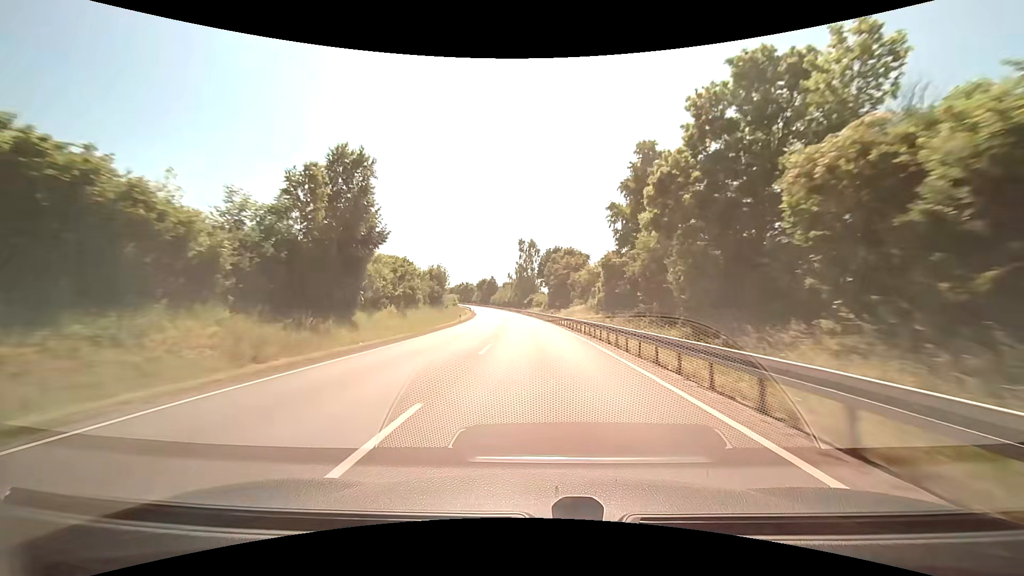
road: primary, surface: asphalt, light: Day
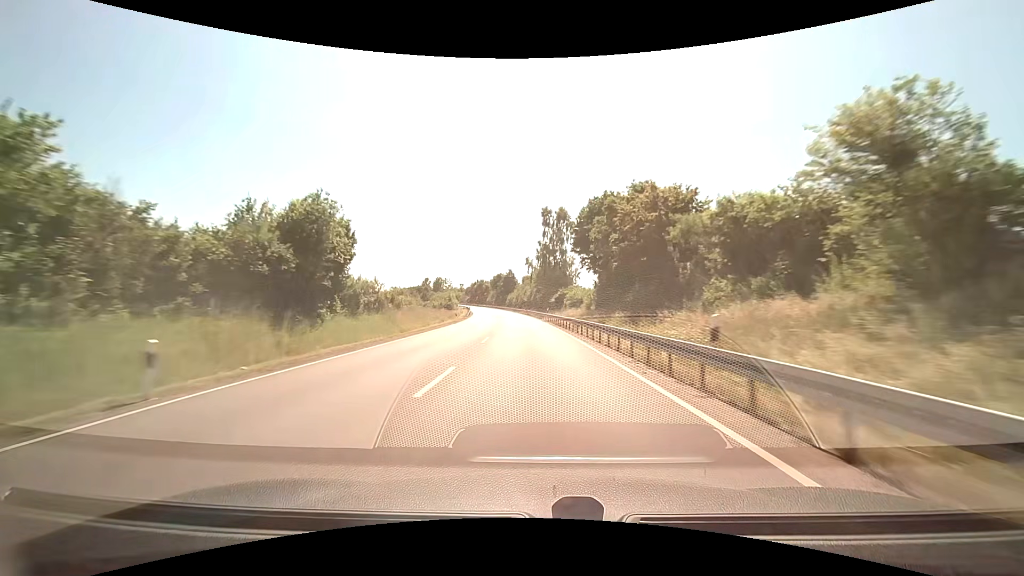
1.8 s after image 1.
(-1.0, +44.2) m; -2°
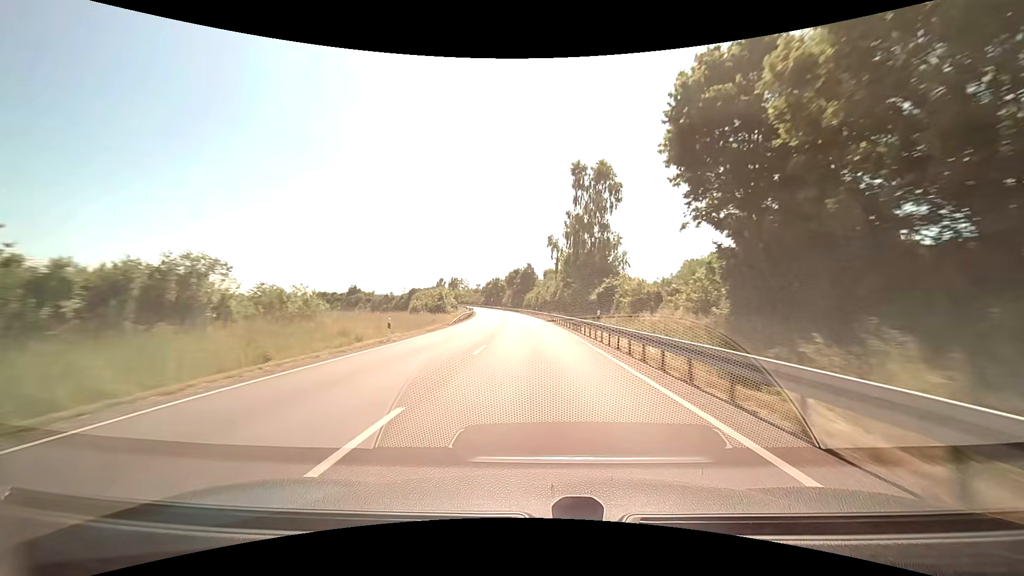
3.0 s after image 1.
(-0.7, +29.2) m; -2°
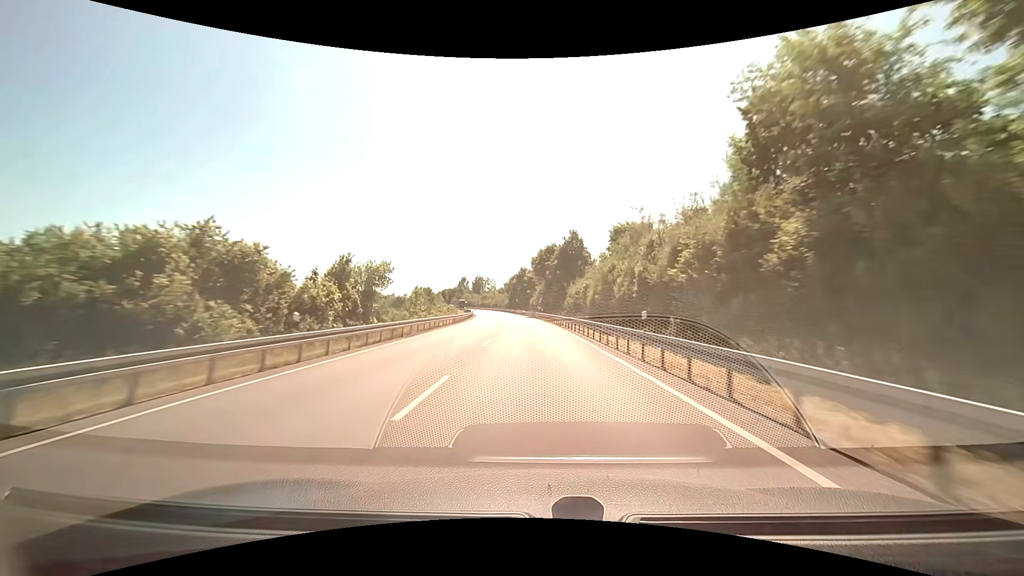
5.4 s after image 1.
(-2.5, +57.5) m; -5°
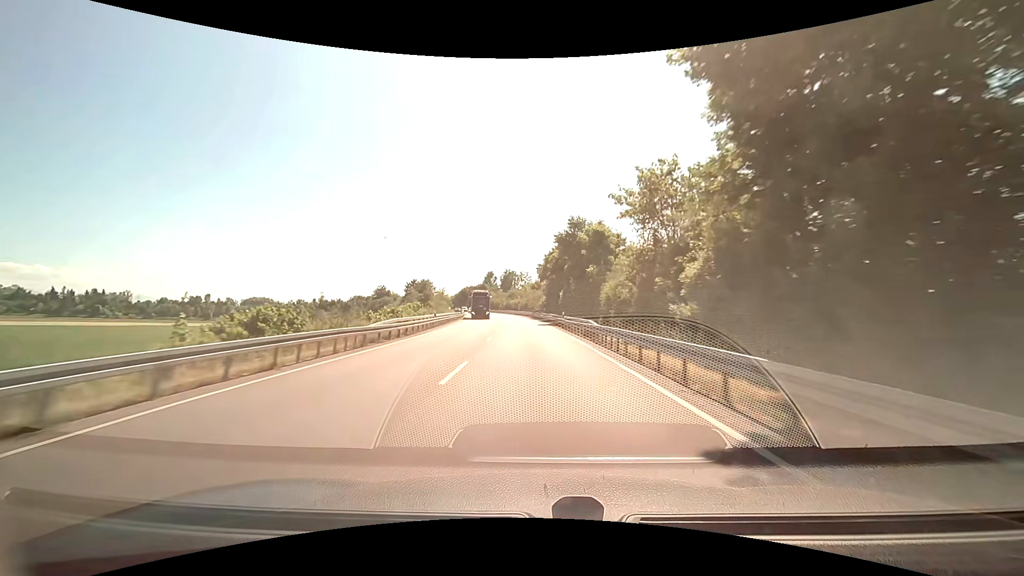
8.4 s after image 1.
(-3.3, +70.1) m; -4°
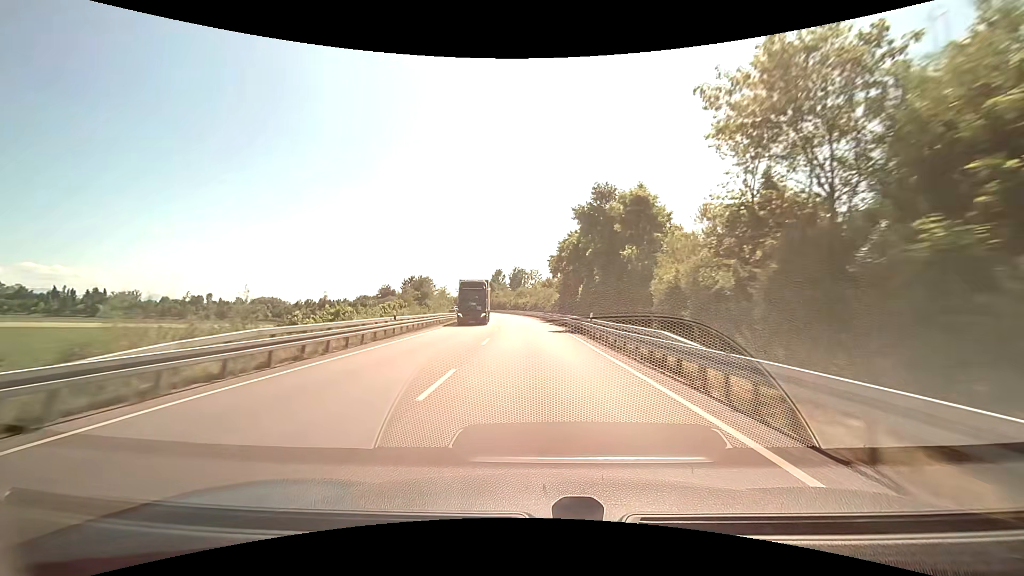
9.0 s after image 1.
(-0.1, +13.8) m; -1°
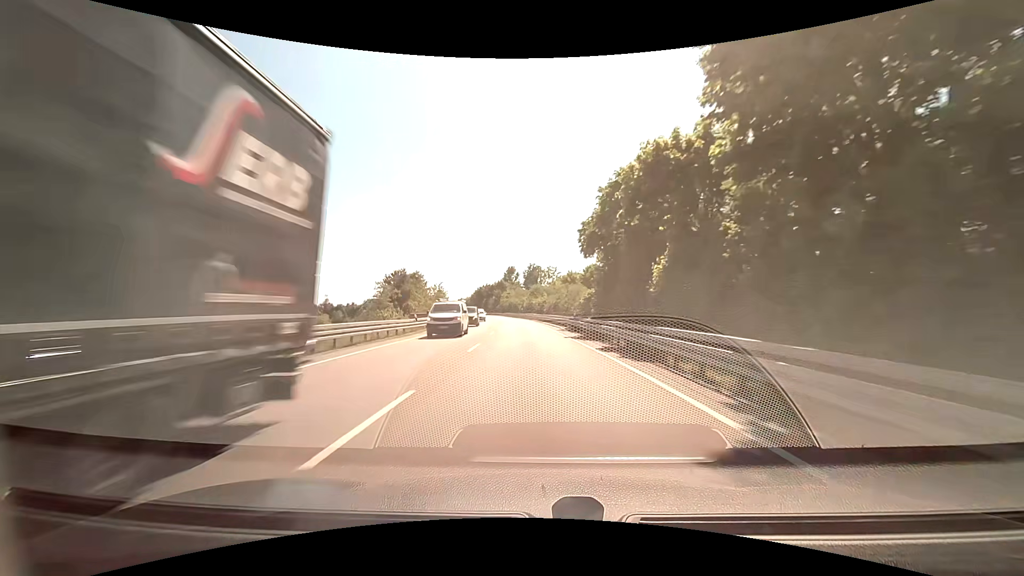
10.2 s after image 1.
(-0.6, +27.4) m; -2°
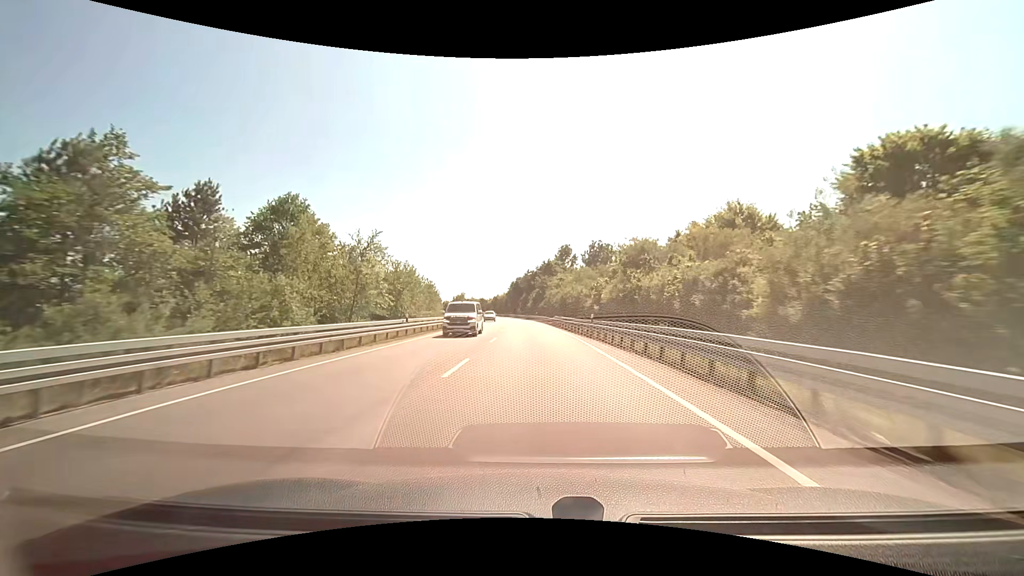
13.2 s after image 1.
(-3.5, +67.3) m; -6°
(0, +10) (0, +20) (-1, +30) (-1, +40) (-2, +50) (-3, +60) (-4, +70) (-5, +80) (-6, +90) (-7, +100) m
